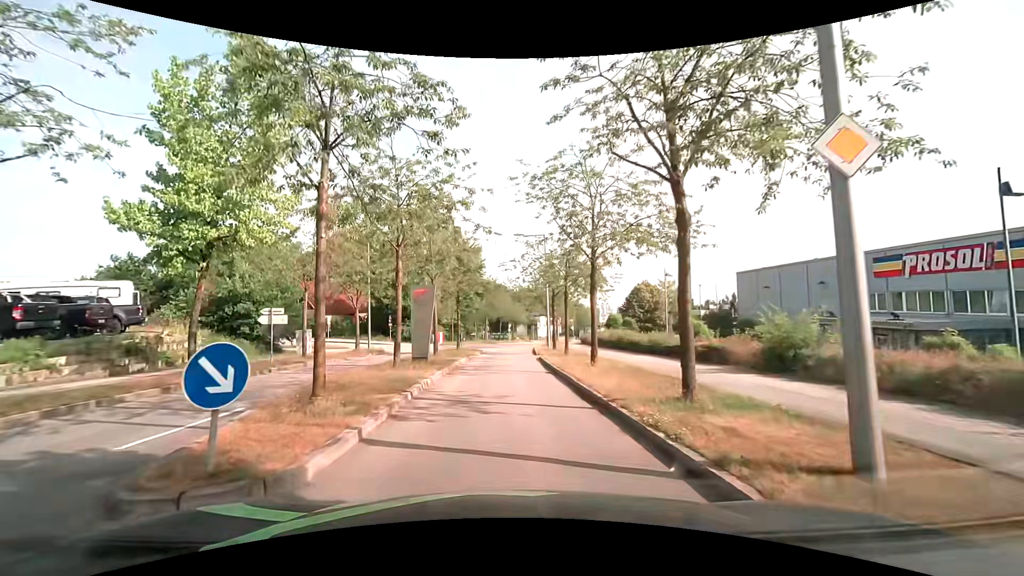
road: residential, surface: asphalt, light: Day
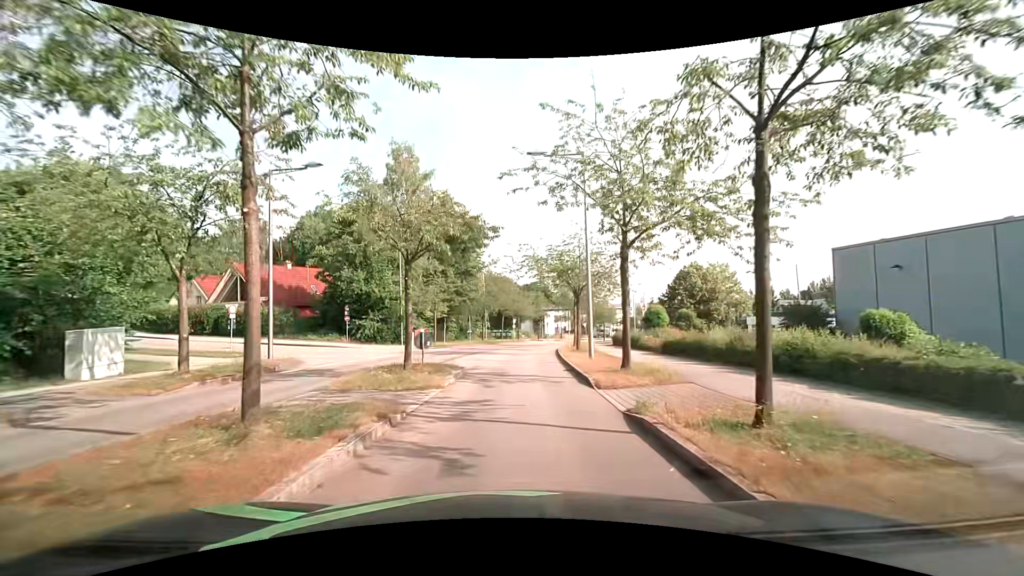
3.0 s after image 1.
(-0.1, +18.0) m; 0°
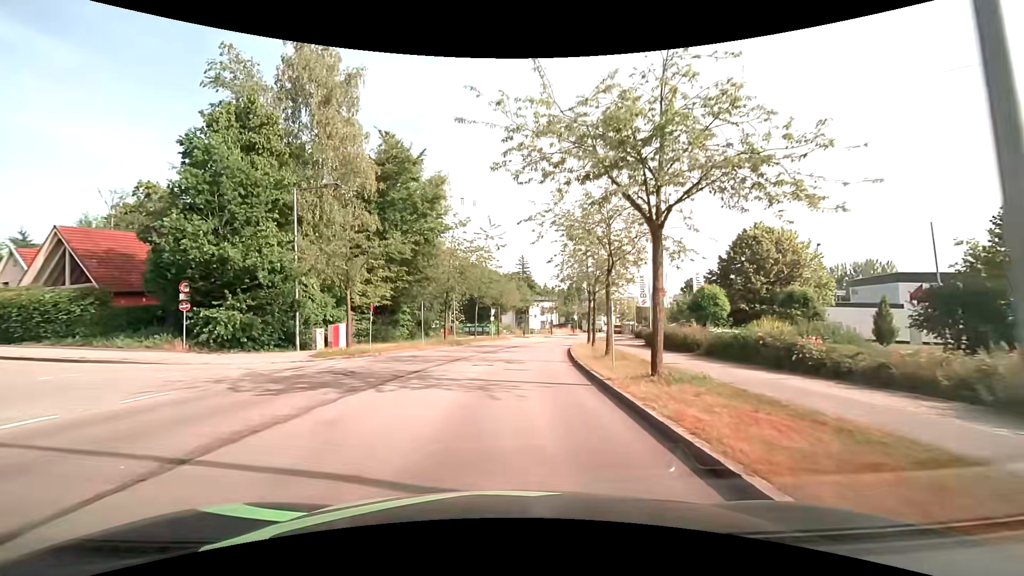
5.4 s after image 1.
(+0.6, +19.0) m; +3°
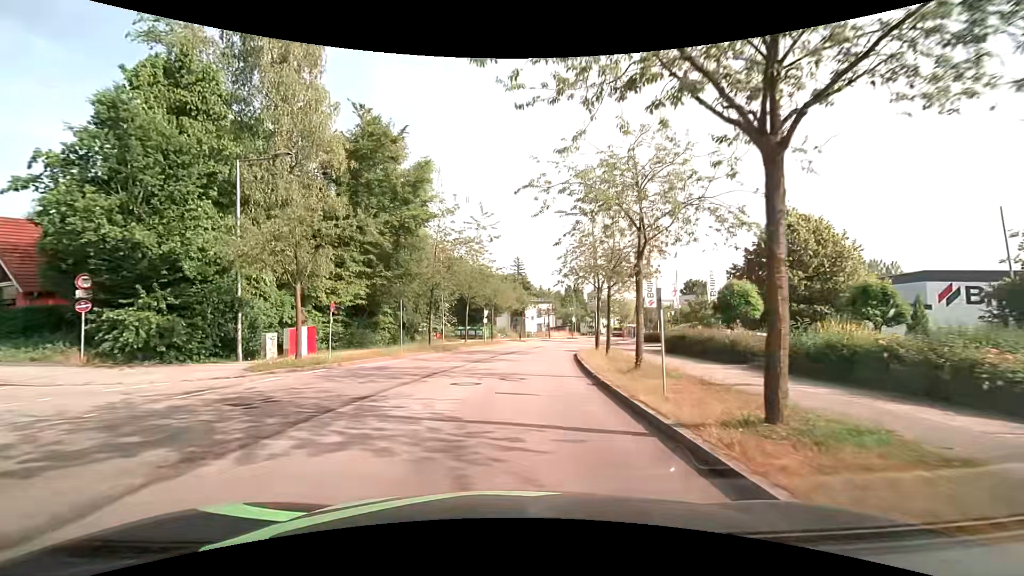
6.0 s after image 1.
(+0.1, +5.2) m; +1°
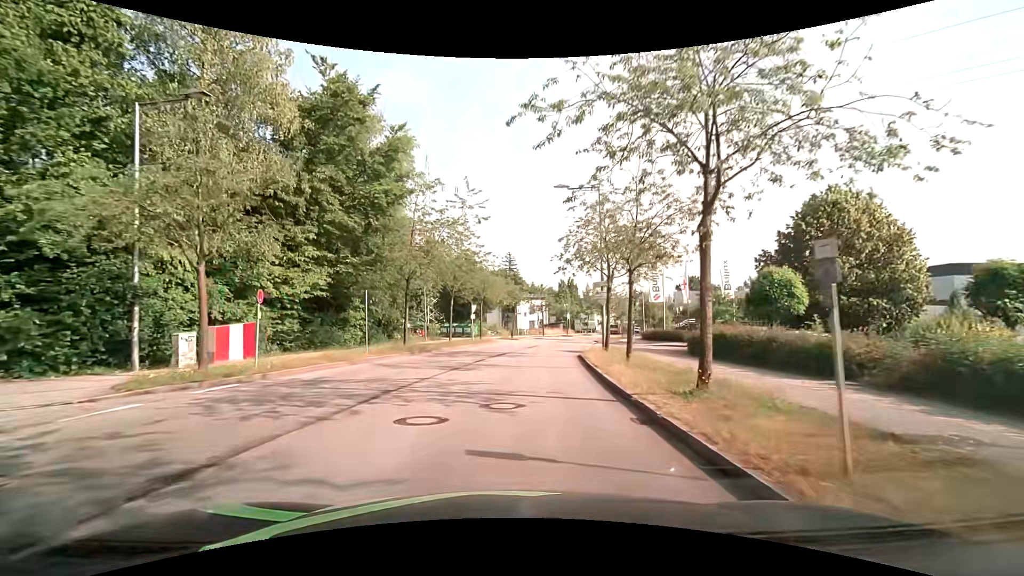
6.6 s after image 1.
(0.0, +5.3) m; +1°
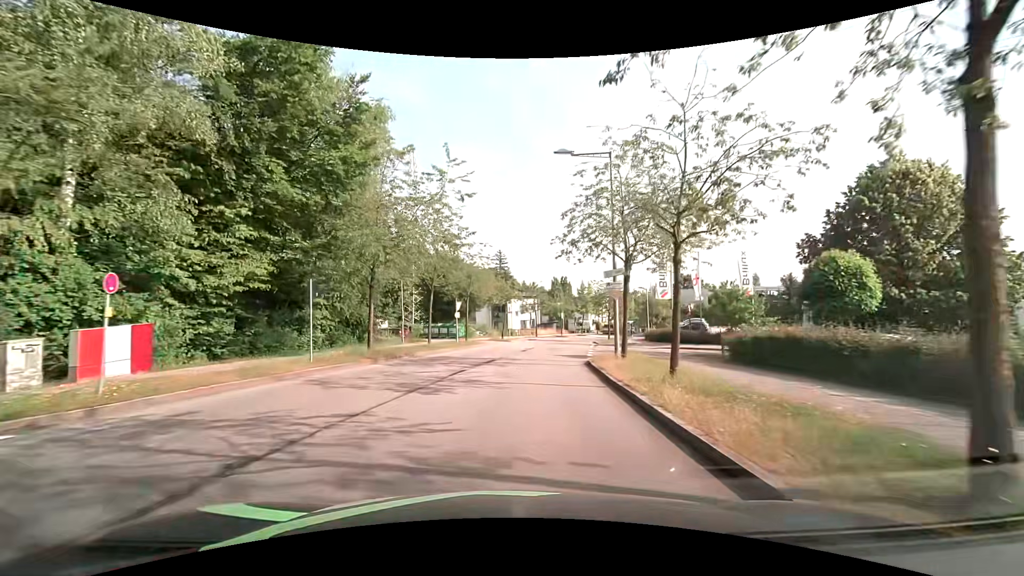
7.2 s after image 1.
(+0.1, +5.4) m; +2°
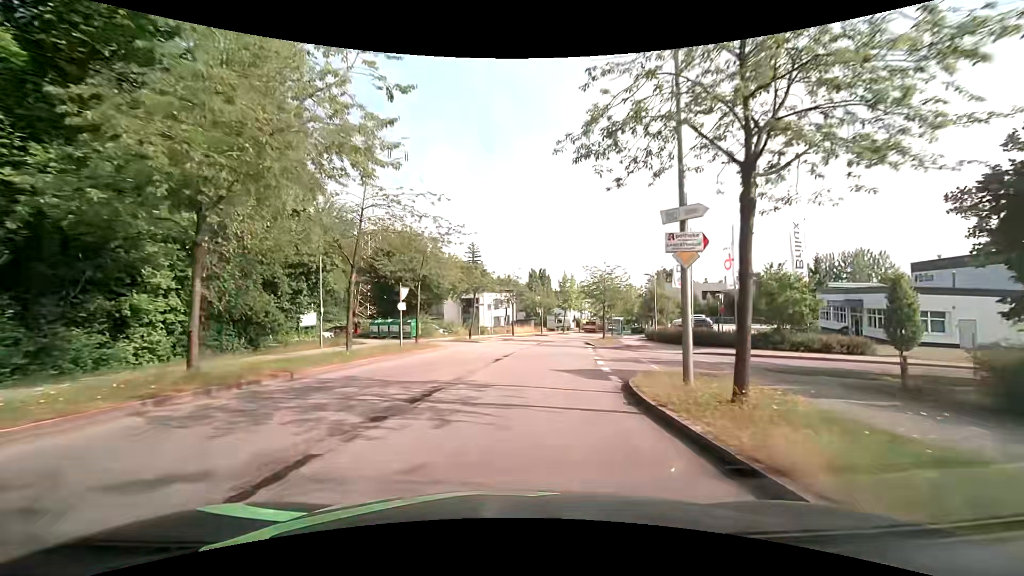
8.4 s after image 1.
(+0.2, +11.1) m; +3°
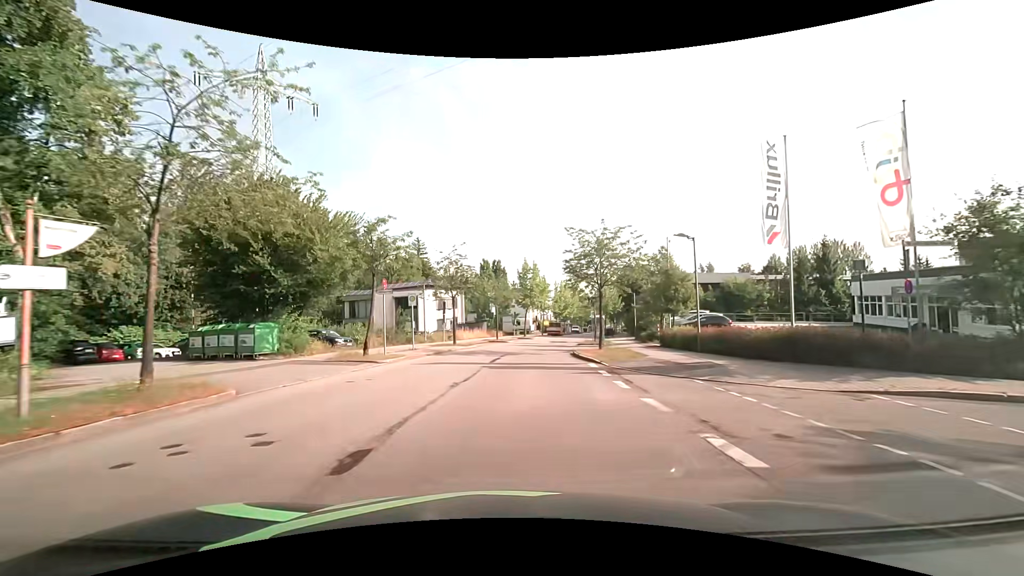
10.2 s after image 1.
(+1.0, +17.5) m; +6°
(0, +10) (+1, +20) (+2, +30) (+3, +40) (+5, +50) (+7, +59) (+9, +69) (+11, +79) (+13, +89) (+16, +99) m
